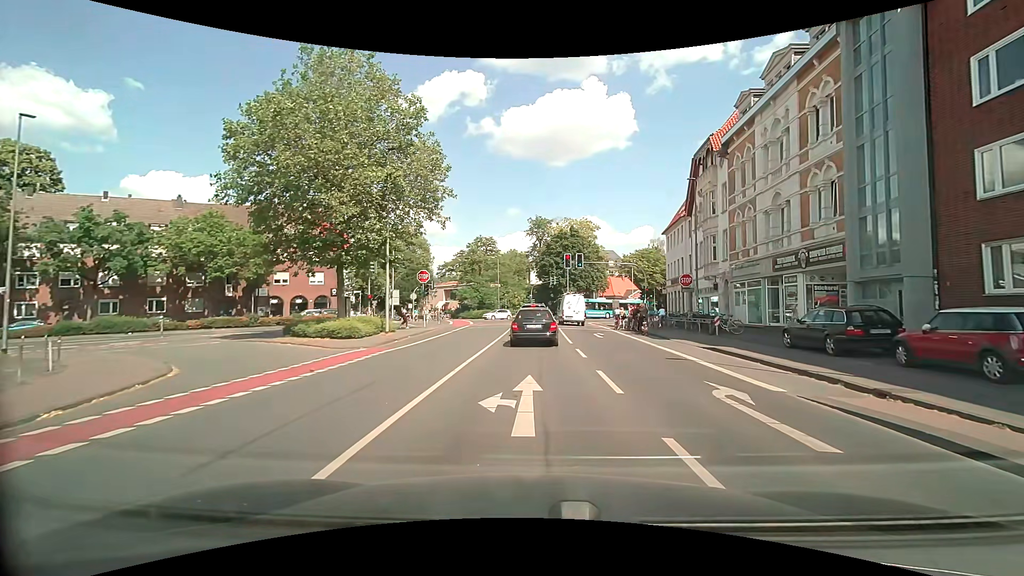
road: secondary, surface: asphalt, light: Day
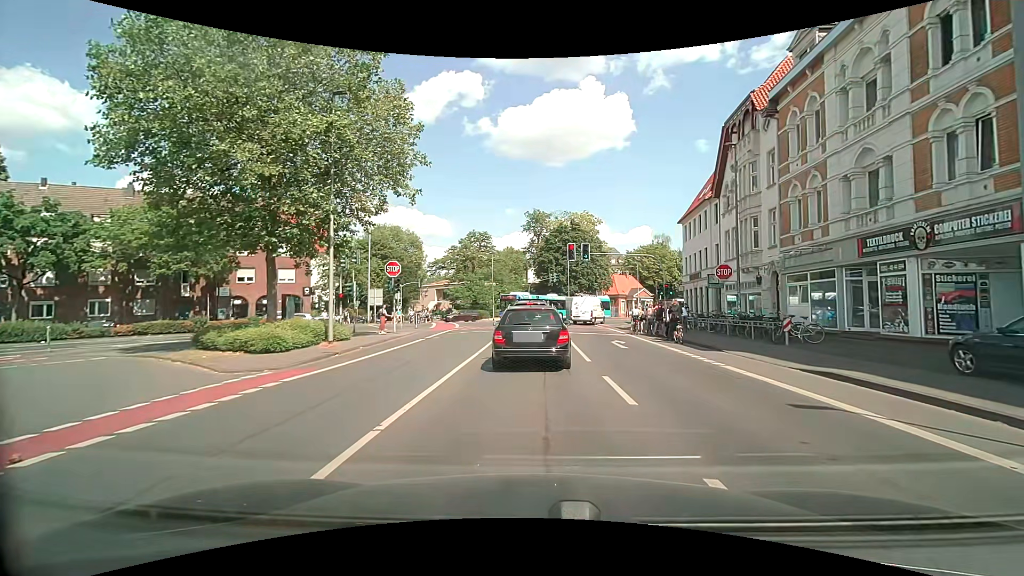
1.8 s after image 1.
(0.0, +7.1) m; 0°
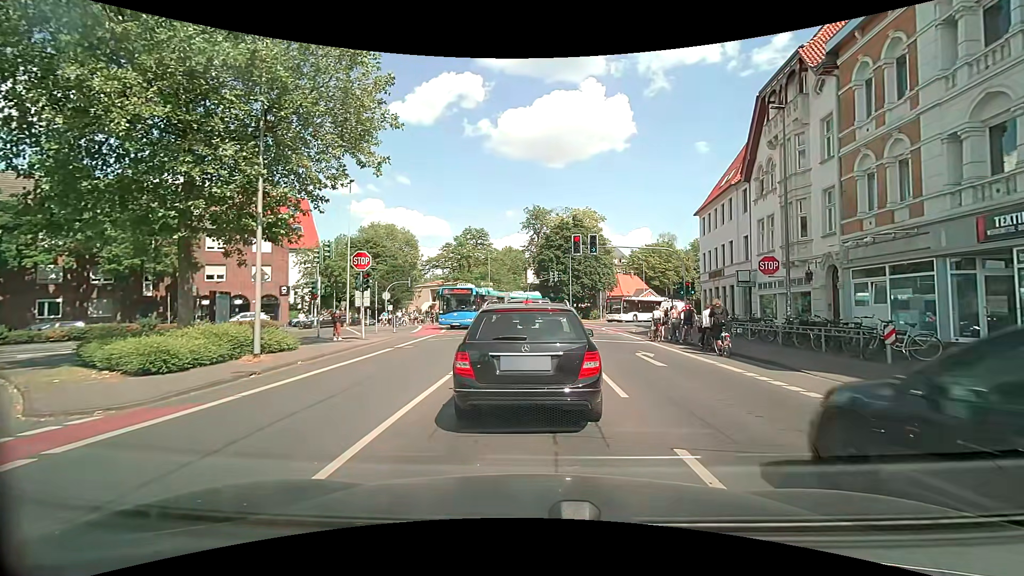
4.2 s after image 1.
(0.0, +5.0) m; 0°
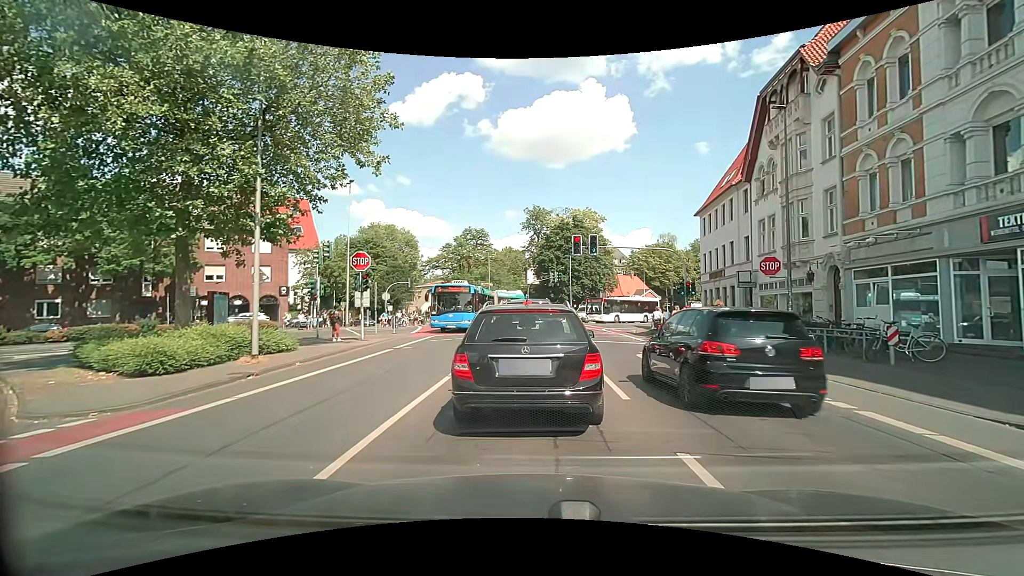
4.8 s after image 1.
(0.0, +0.2) m; 0°
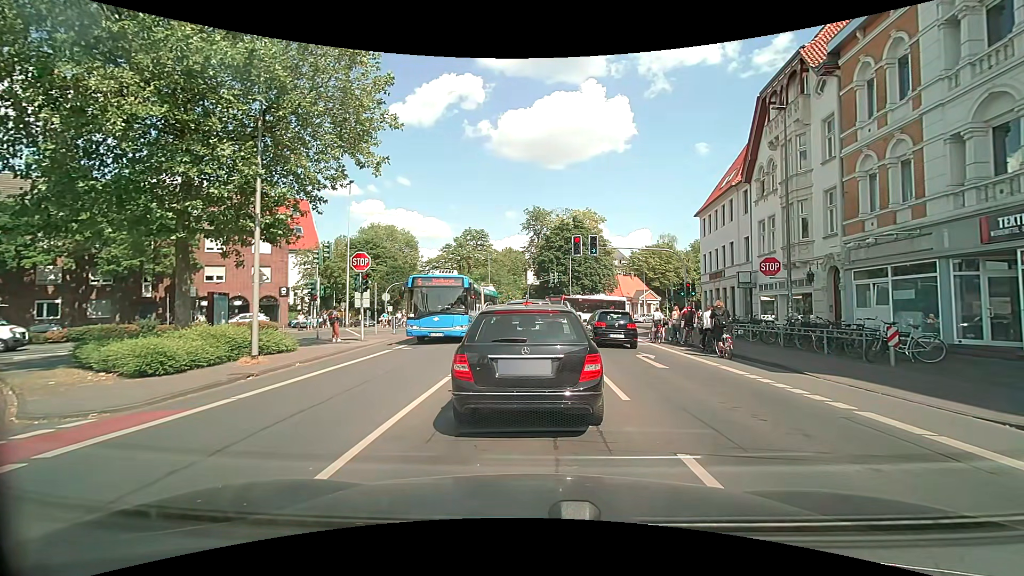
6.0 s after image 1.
(0.0, +0.1) m; 0°
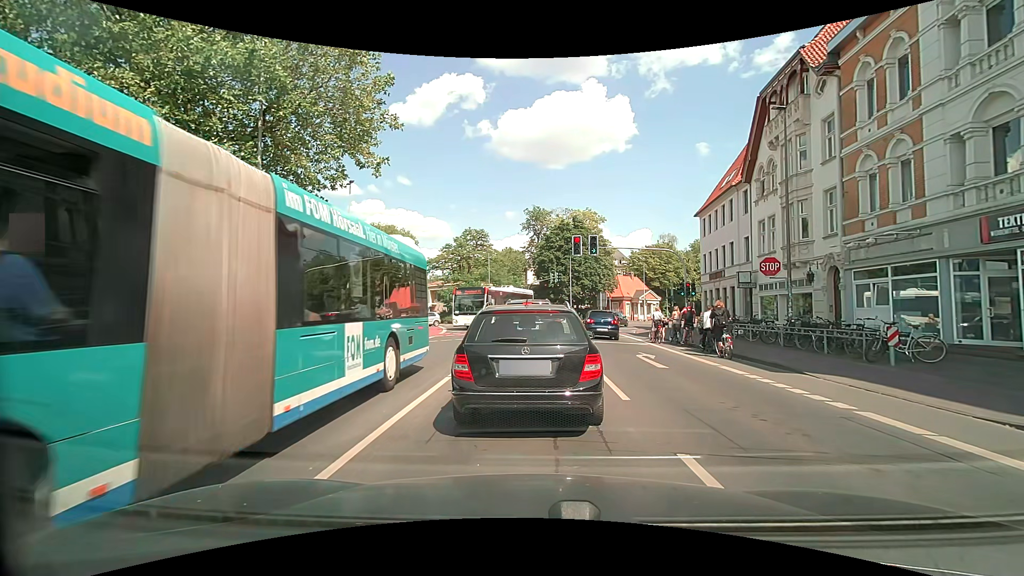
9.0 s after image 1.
(0.0, 0.0) m; 0°
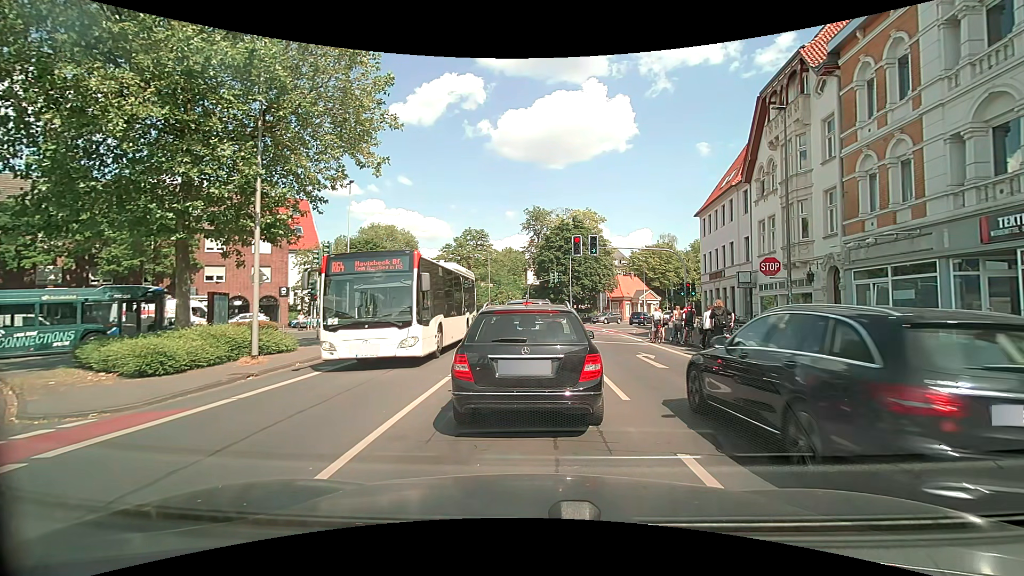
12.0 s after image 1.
(0.0, 0.0) m; 0°
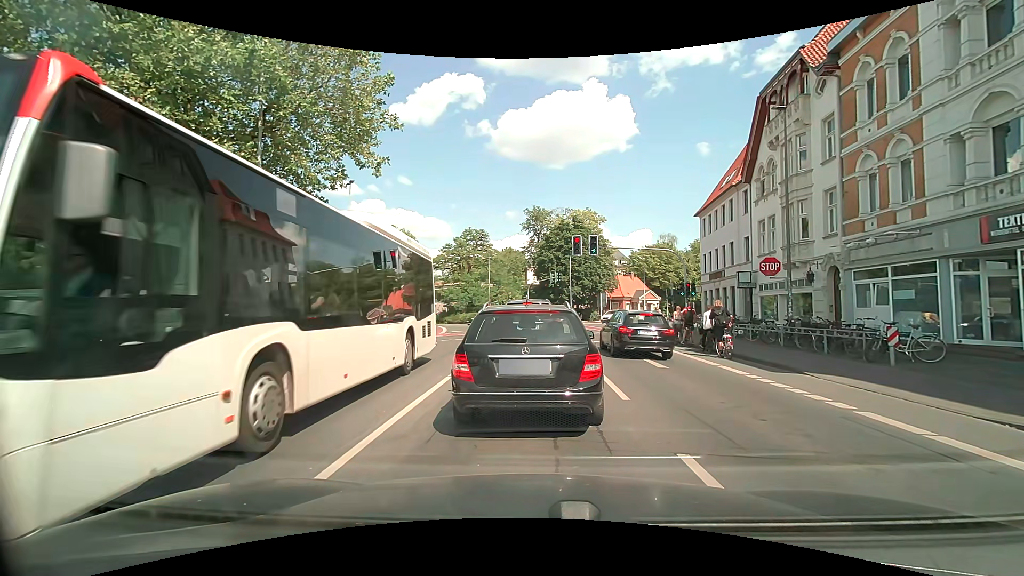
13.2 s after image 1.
(0.0, 0.0) m; 0°
